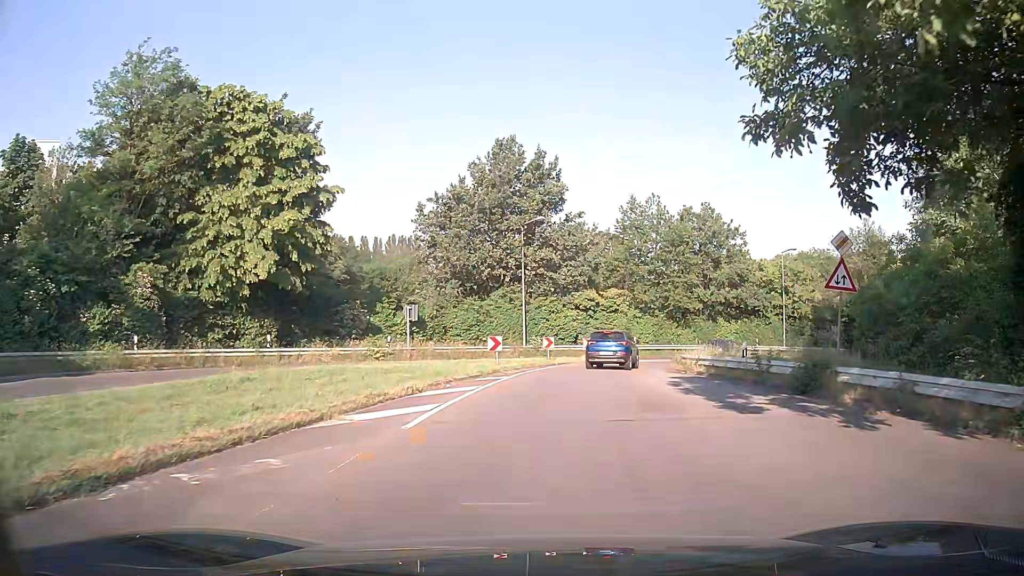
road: tertiary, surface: asphalt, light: Day
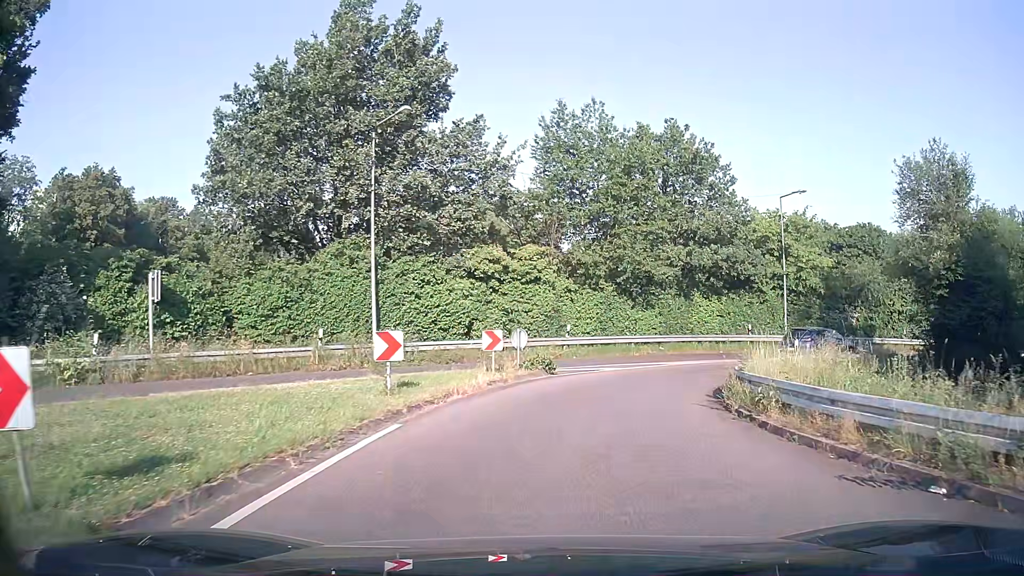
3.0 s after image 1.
(+1.1, +20.3) m; +8°
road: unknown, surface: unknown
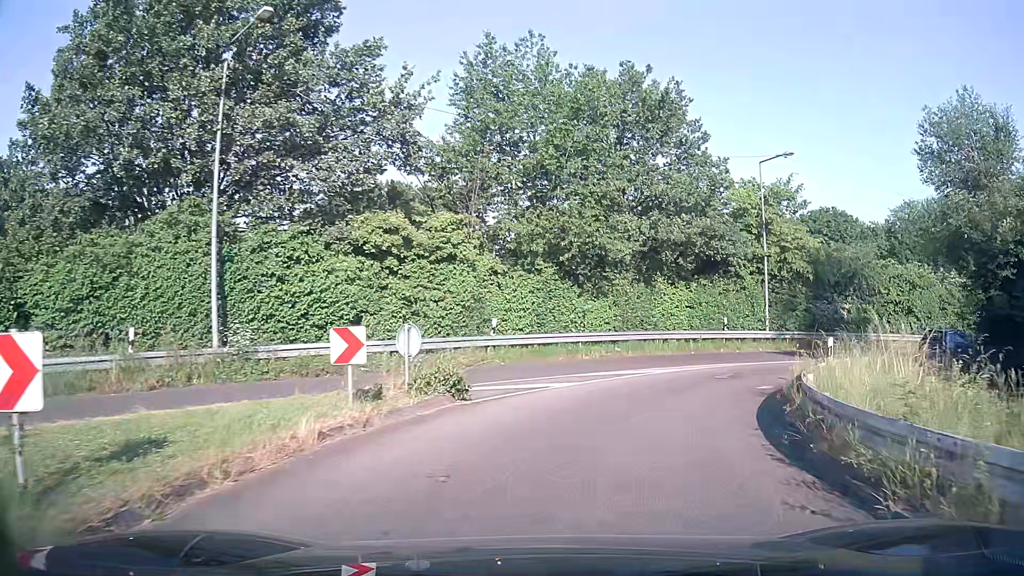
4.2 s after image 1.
(+0.4, +8.0) m; +6°
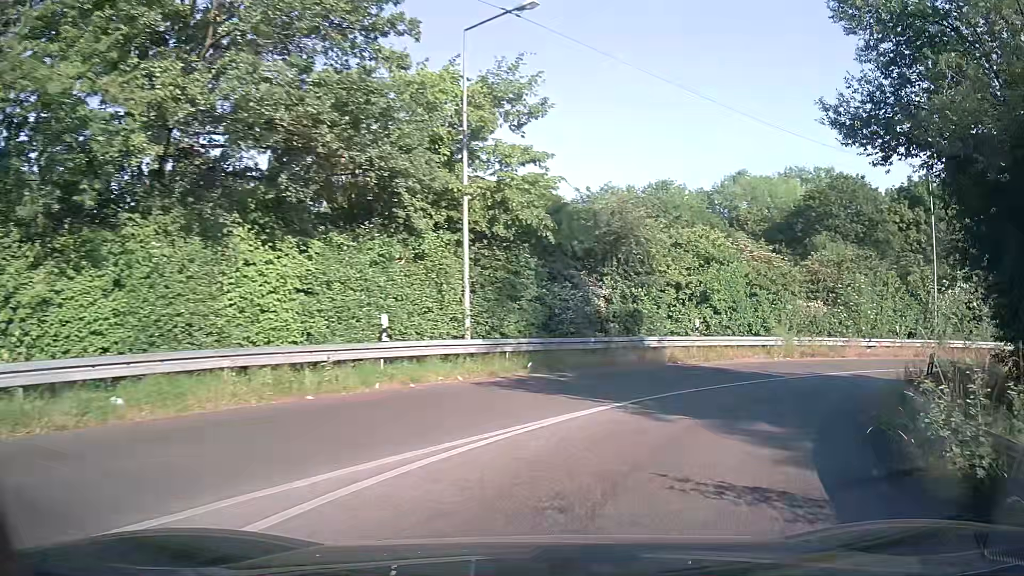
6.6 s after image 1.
(+3.5, +15.7) m; +29°
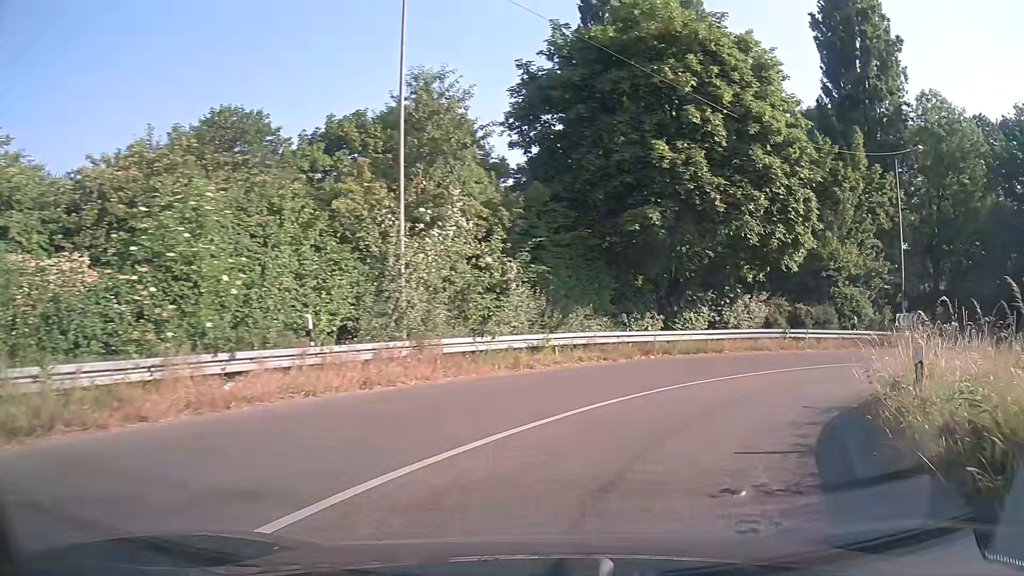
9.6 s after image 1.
(+8.8, +17.3) m; +53°
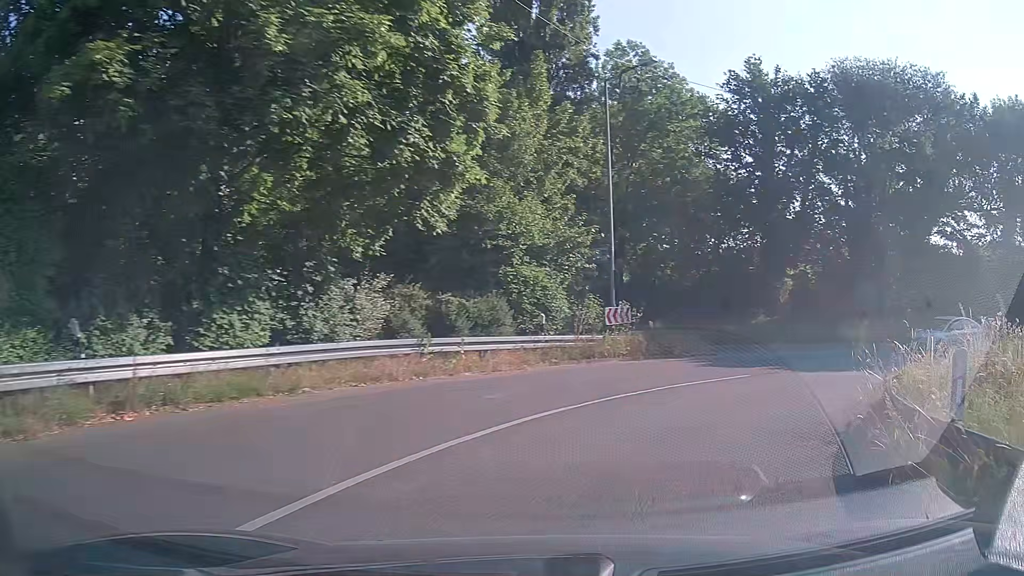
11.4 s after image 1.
(+3.1, +11.4) m; +30°
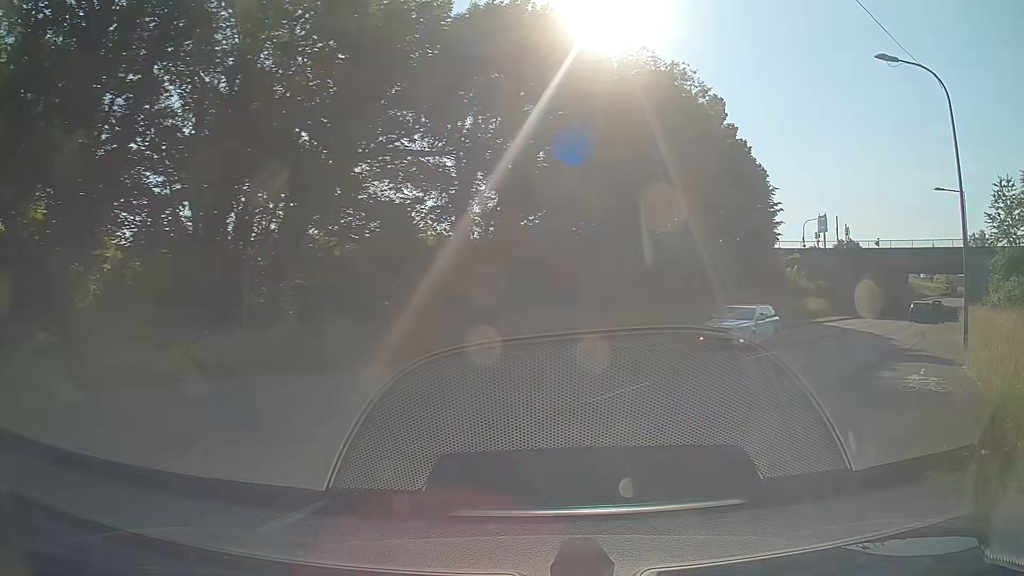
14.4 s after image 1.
(+8.6, +17.0) m; +54°
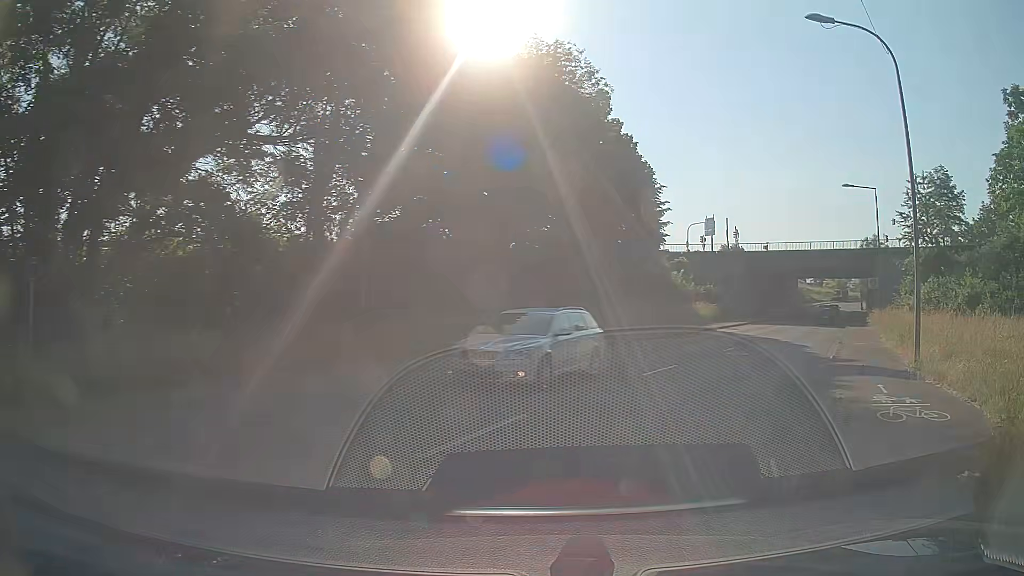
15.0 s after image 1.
(+0.4, +3.8) m; +11°
